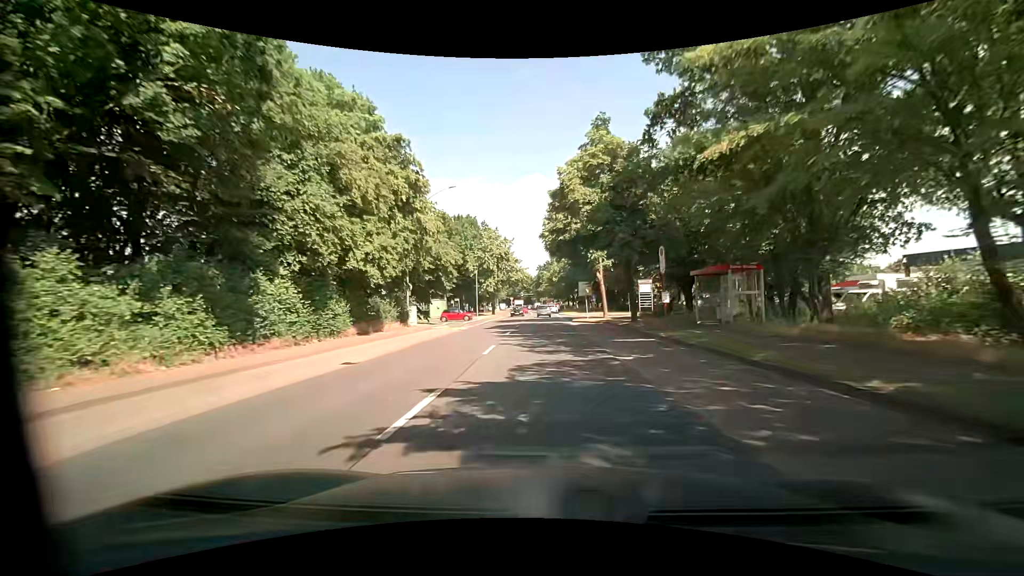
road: tertiary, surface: asphalt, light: Day
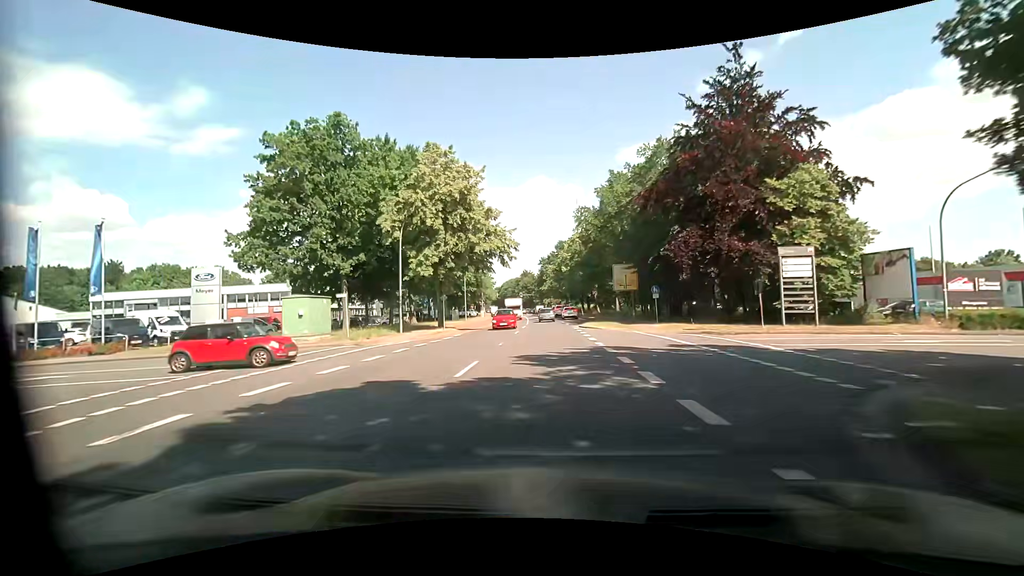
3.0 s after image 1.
(0.0, +40.5) m; 0°
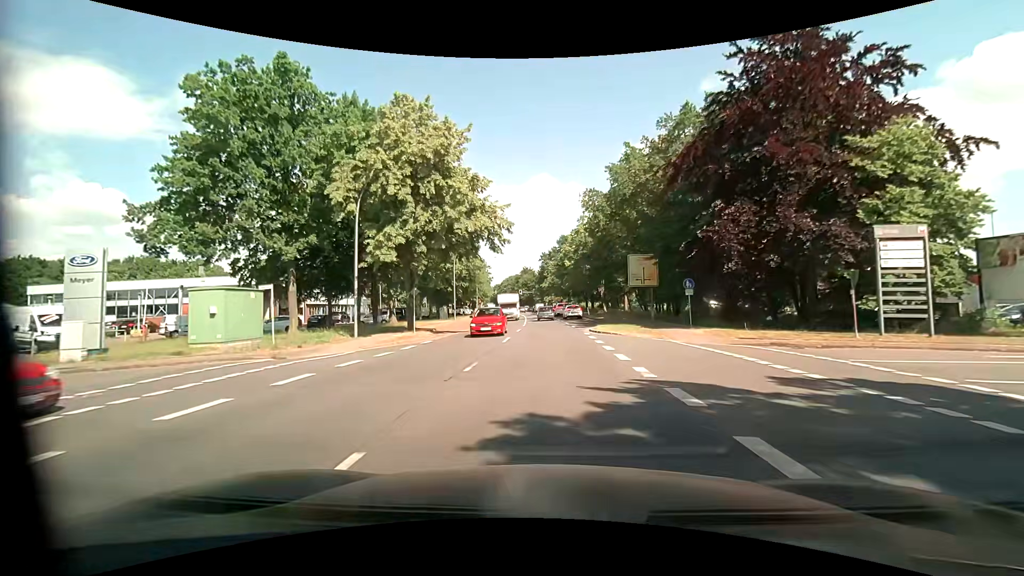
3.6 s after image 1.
(0.0, +8.1) m; 0°
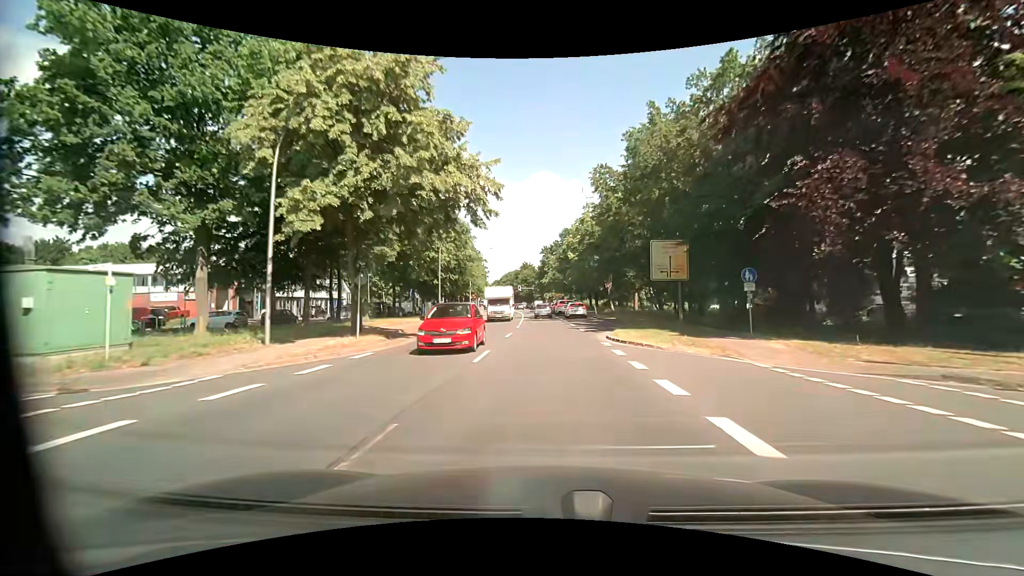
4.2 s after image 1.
(-0.1, +8.1) m; -1°
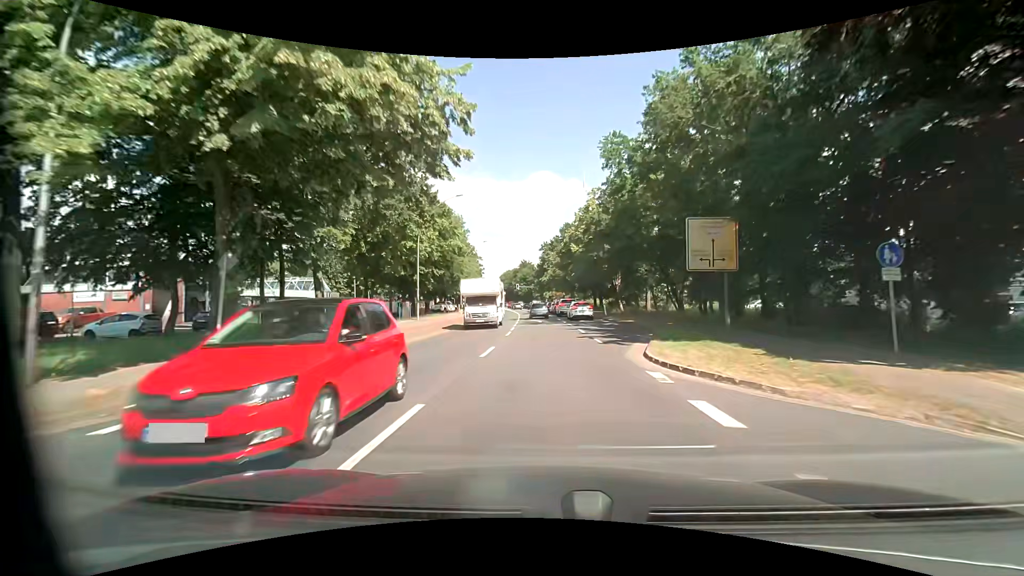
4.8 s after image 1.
(0.0, +8.0) m; 0°
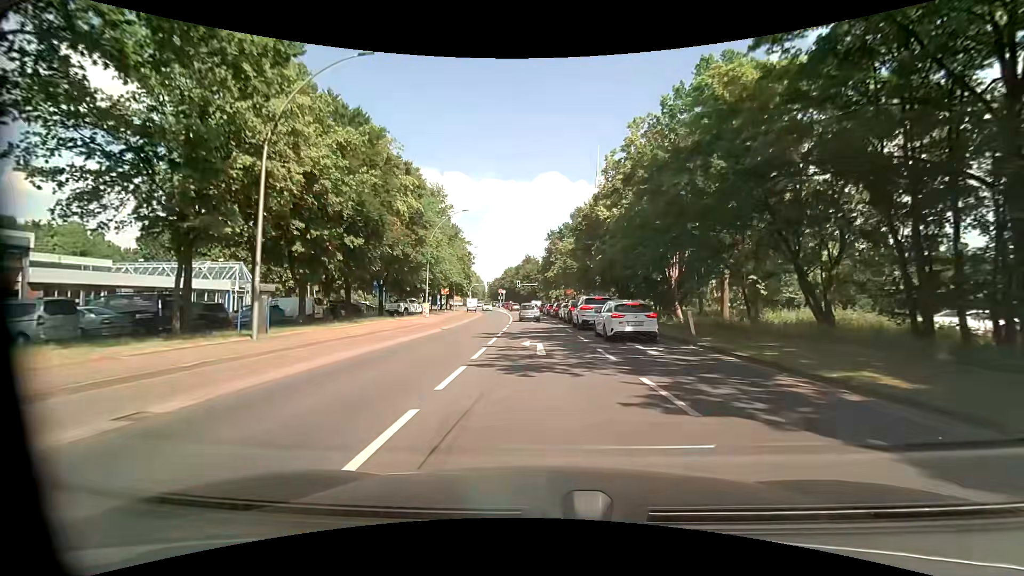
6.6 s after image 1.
(-0.1, +22.7) m; -1°
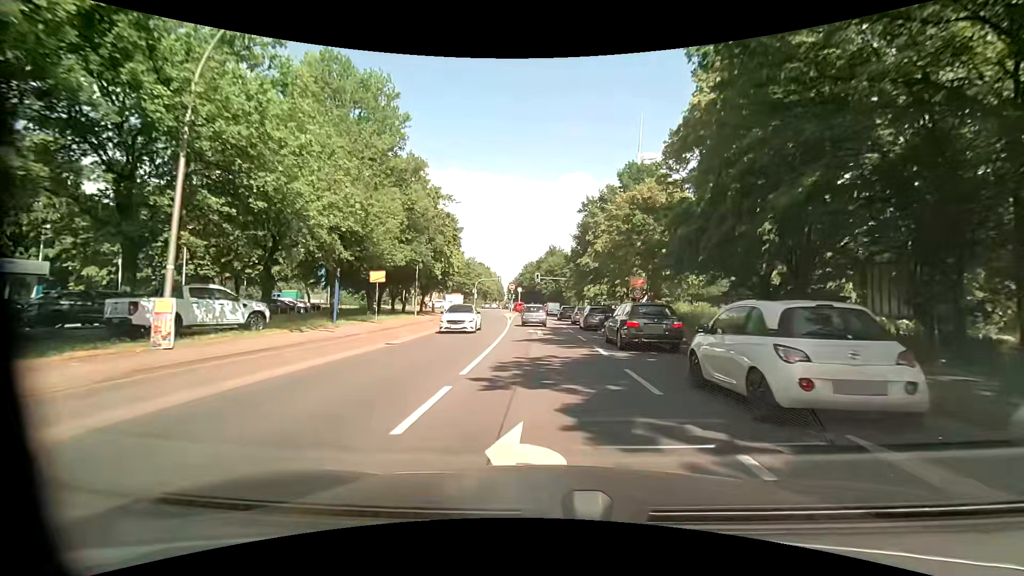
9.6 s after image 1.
(-0.5, +34.2) m; -3°
